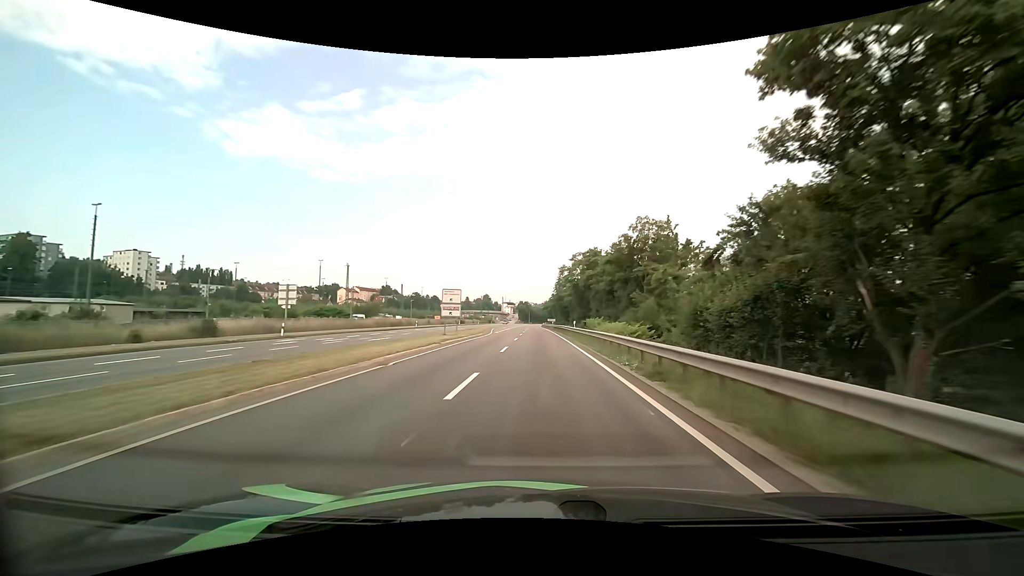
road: primary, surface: asphalt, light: Day
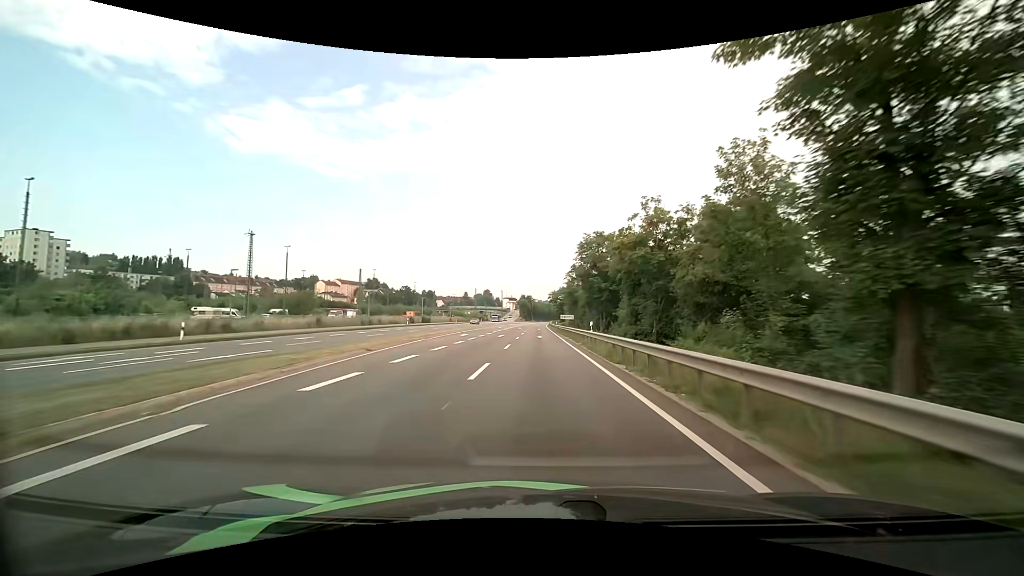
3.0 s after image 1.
(-0.2, +57.3) m; 0°
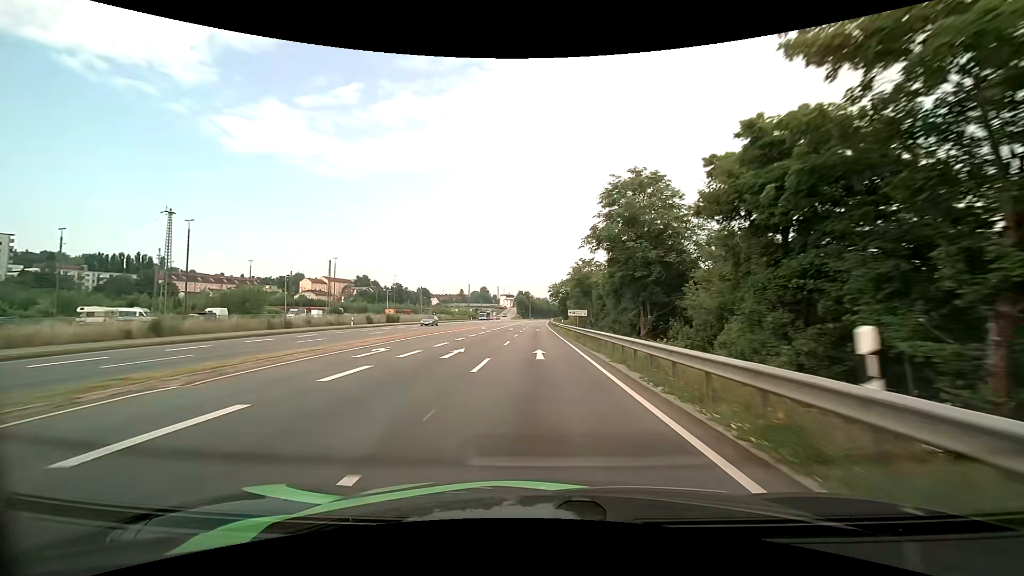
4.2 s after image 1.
(-0.1, +22.8) m; -1°
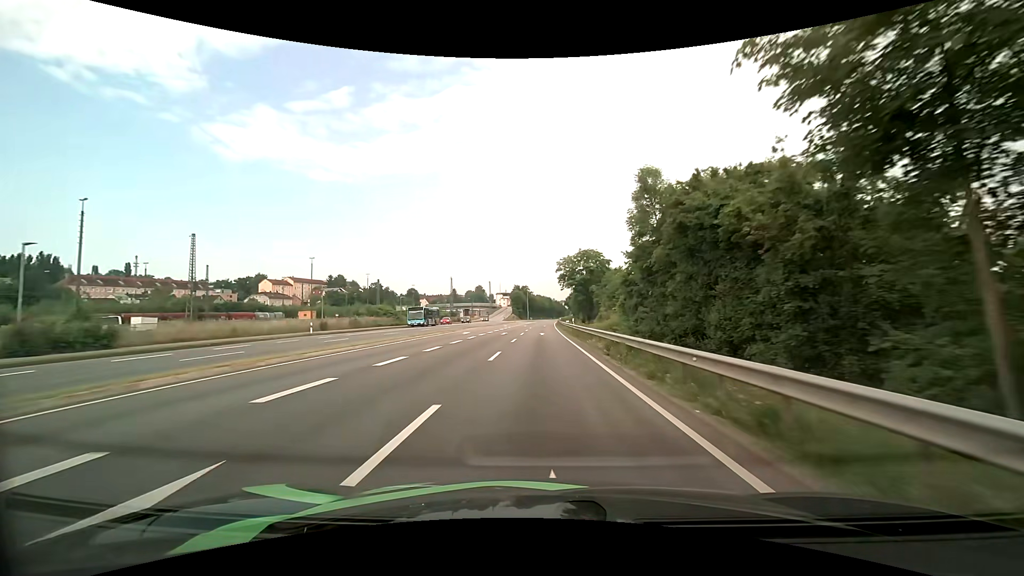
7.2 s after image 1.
(+0.2, +56.8) m; 0°
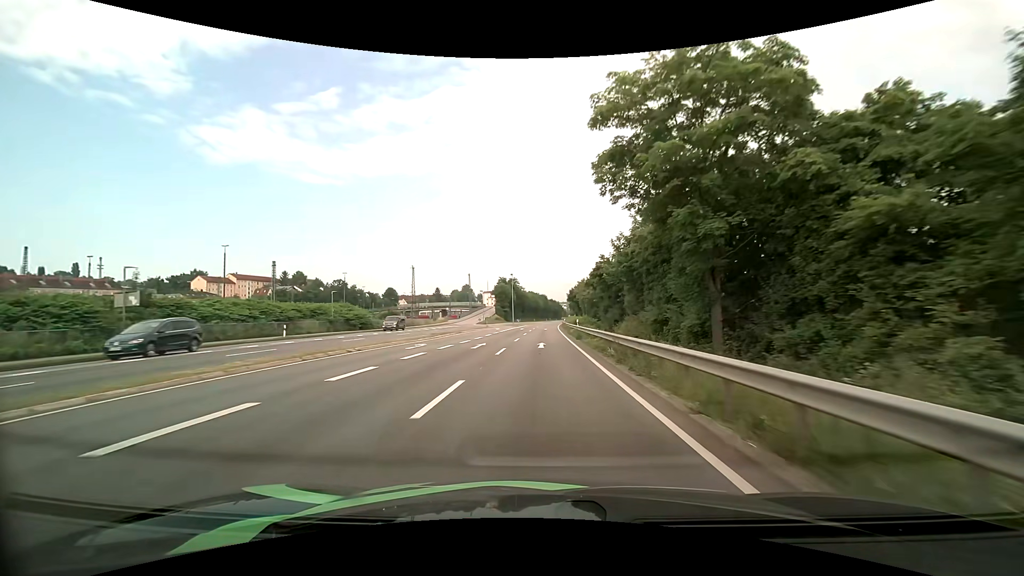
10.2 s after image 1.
(+0.3, +57.0) m; +1°
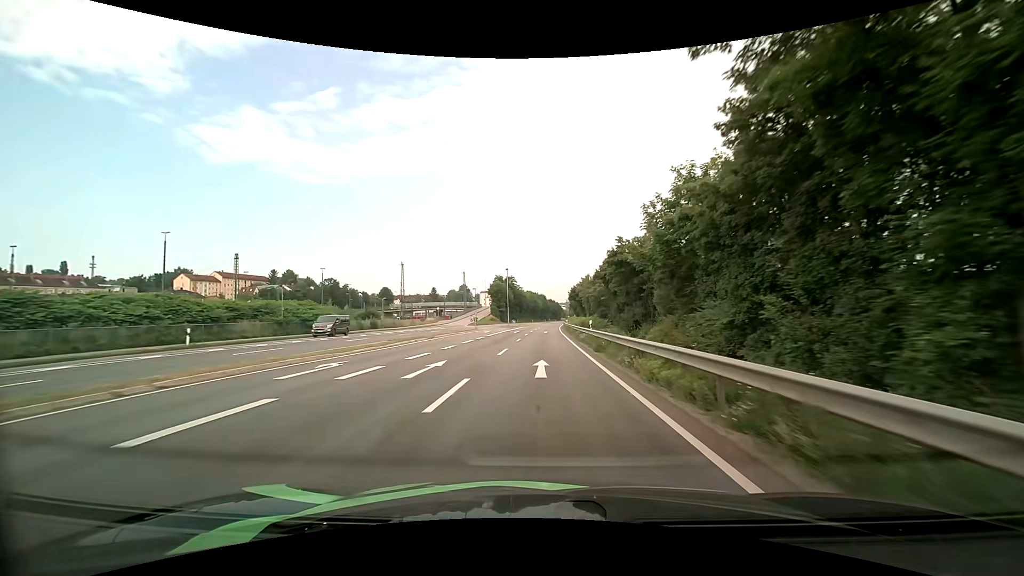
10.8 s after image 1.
(0.0, +11.6) m; 0°
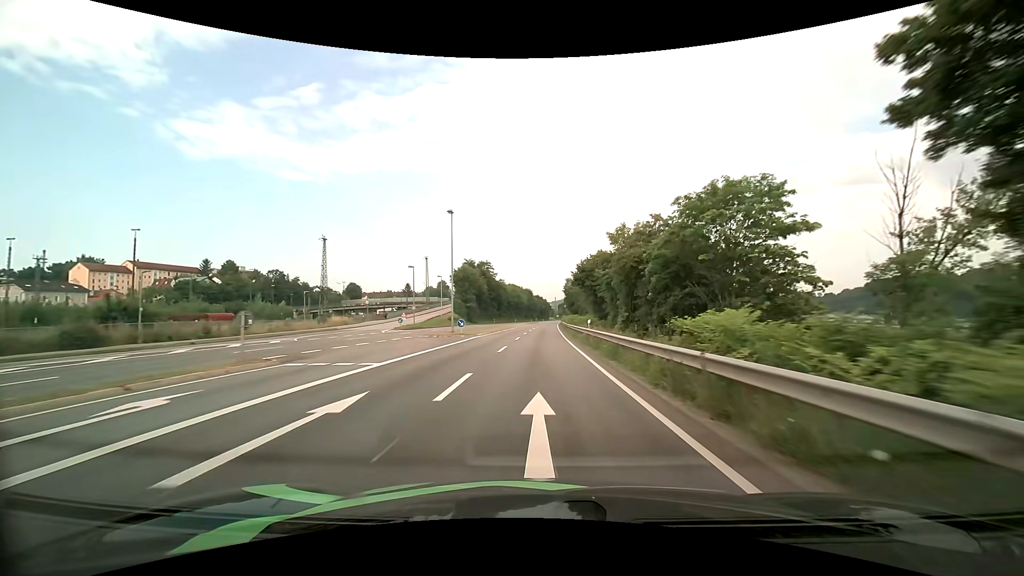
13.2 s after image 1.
(+0.6, +47.3) m; +2°
